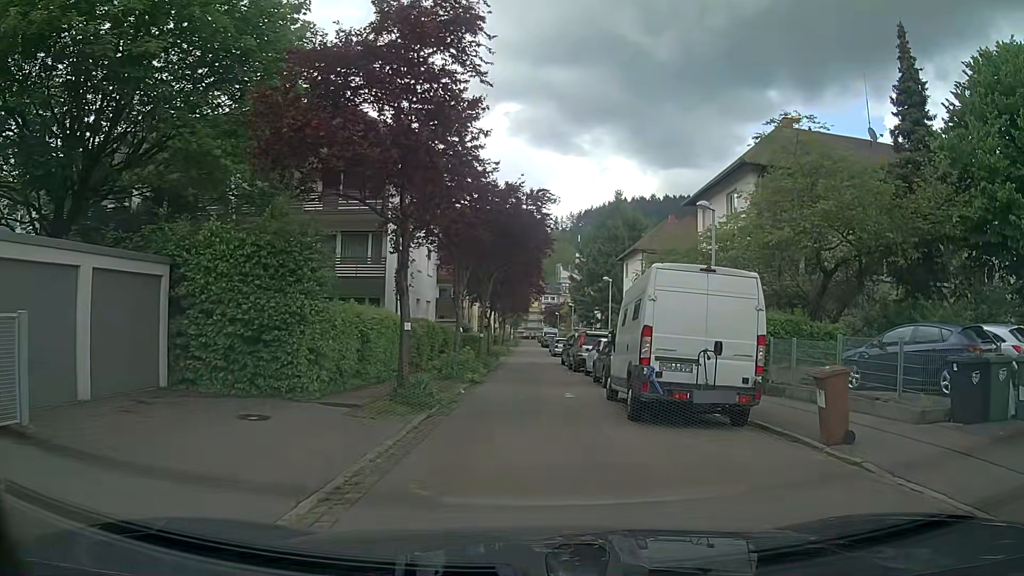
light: Day
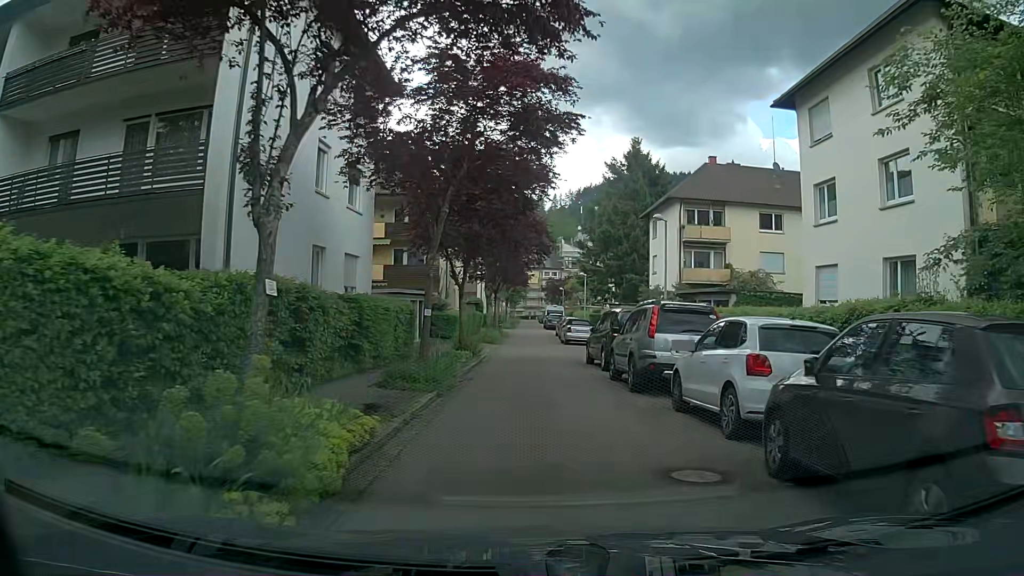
(-0.5, +16.1) m; -2°
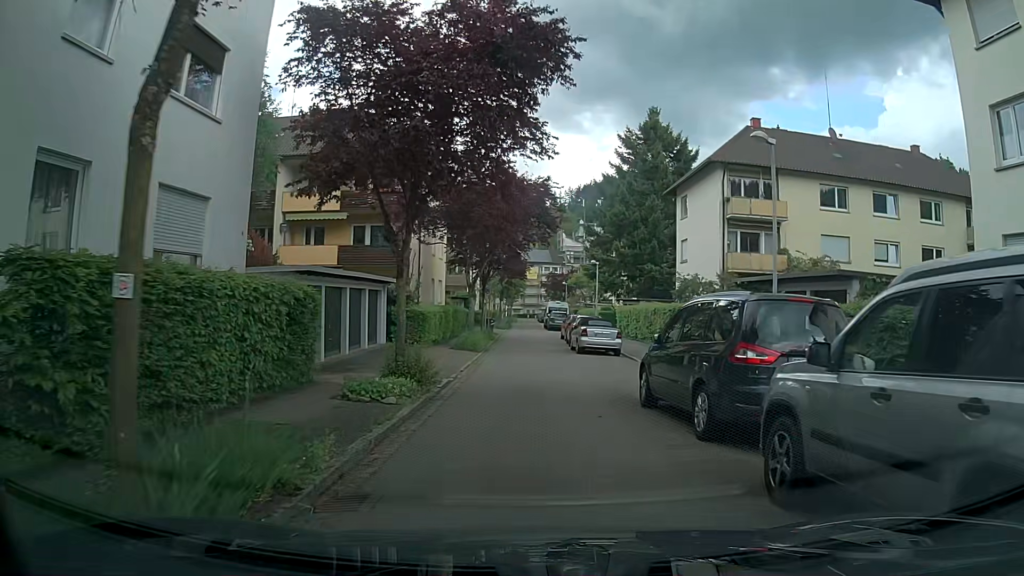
(0.0, +10.7) m; 0°
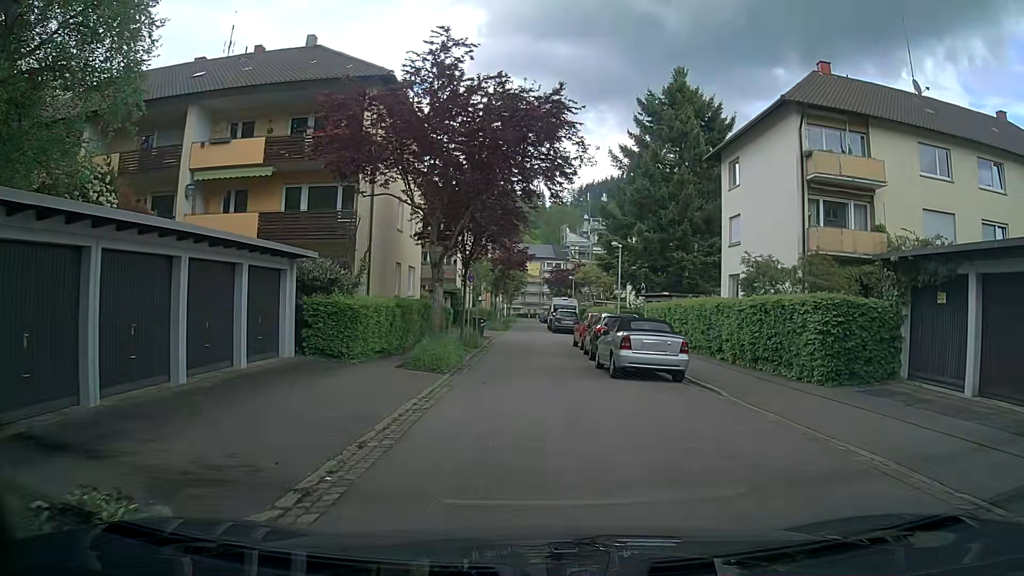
(0.0, +10.7) m; +2°
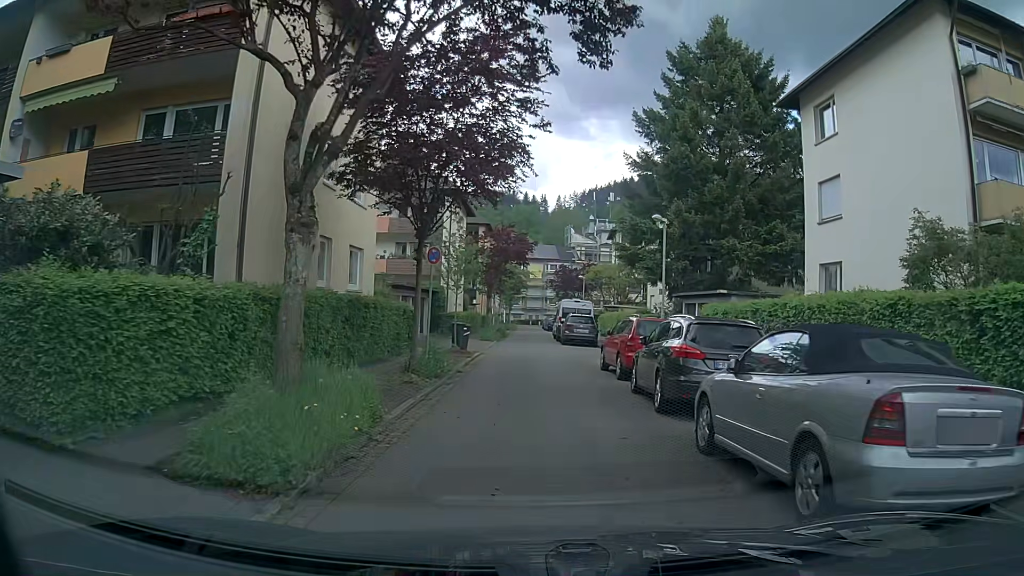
(-0.3, +10.8) m; -2°
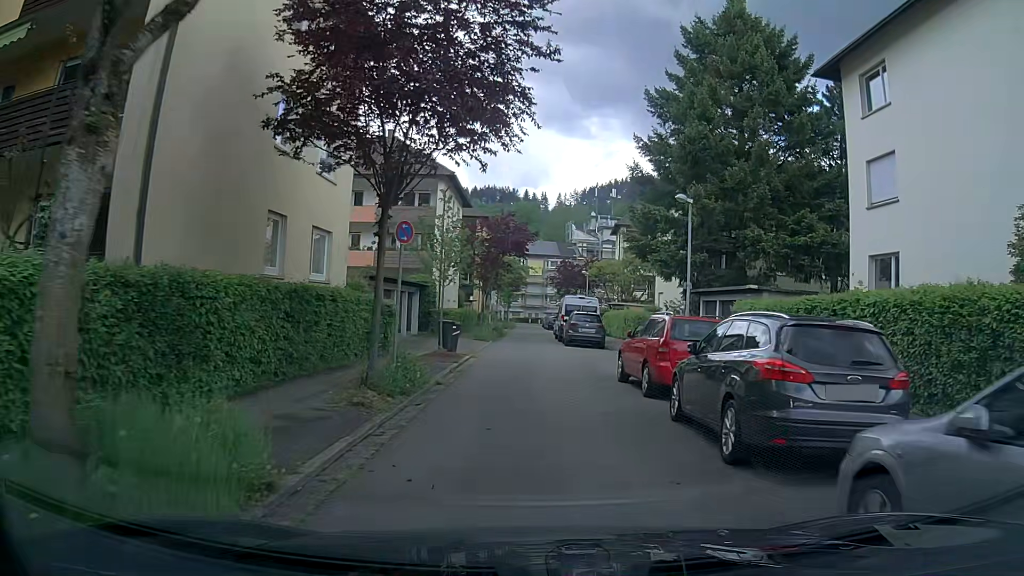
(0.0, +3.7) m; +1°
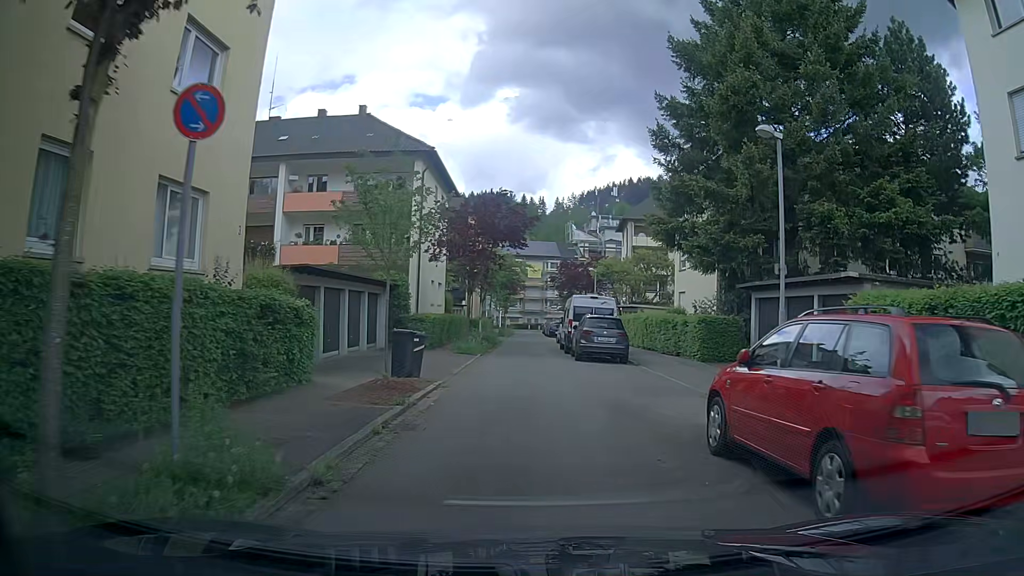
(0.0, +7.6) m; 0°
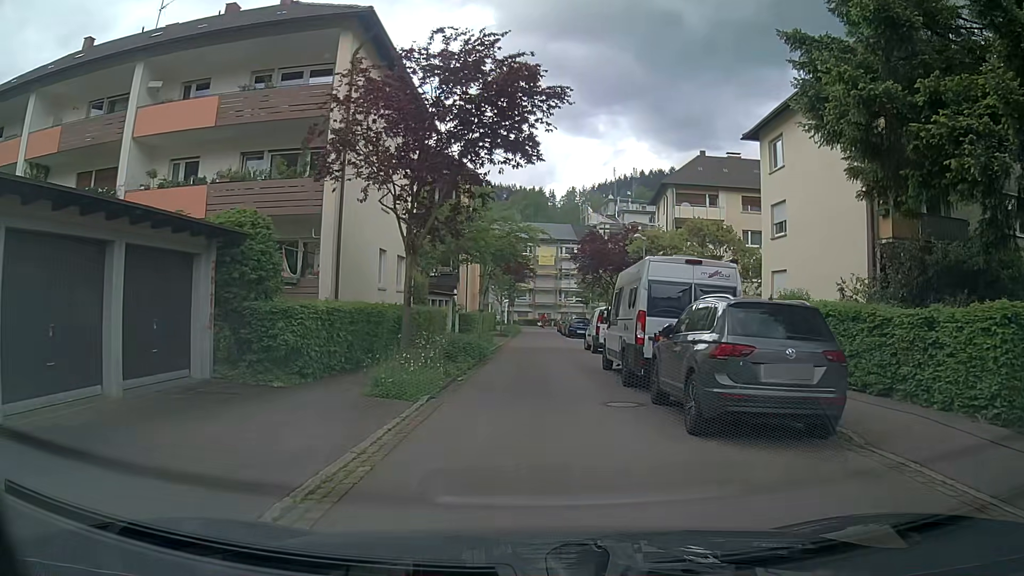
(-0.2, +15.8) m; -2°
